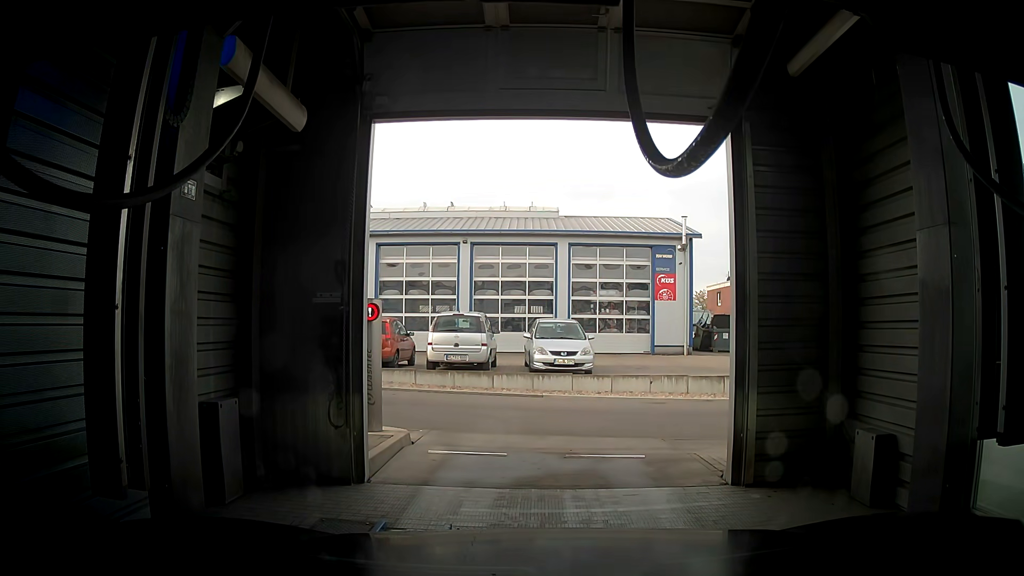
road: service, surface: asphalt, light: Day
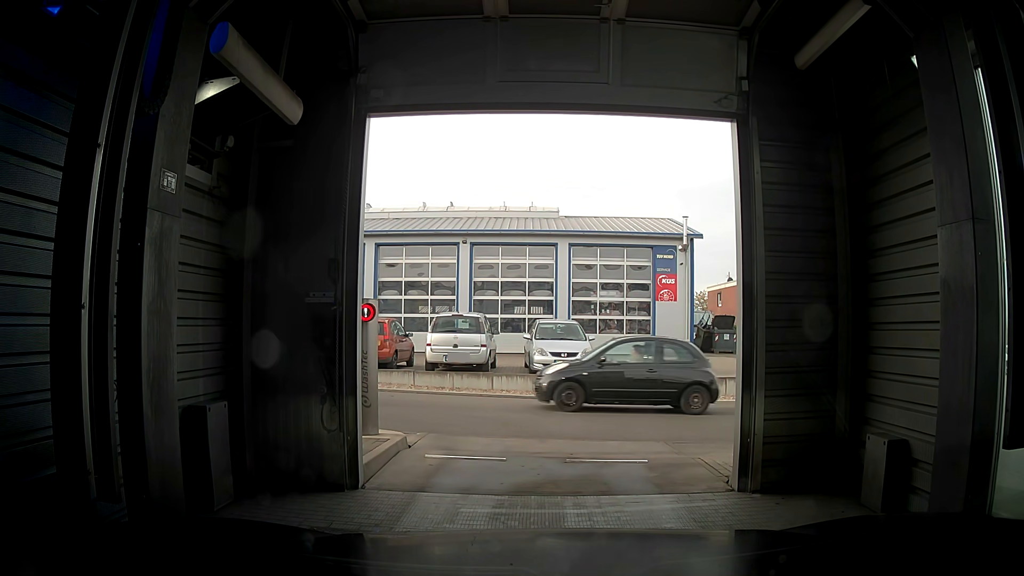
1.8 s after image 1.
(0.0, +0.1) m; 0°
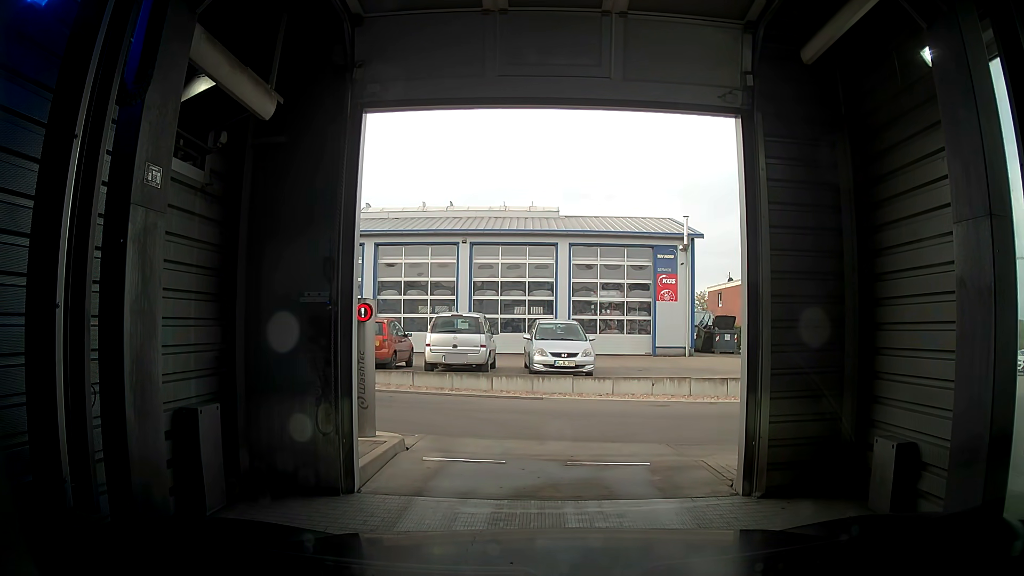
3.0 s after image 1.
(0.0, +0.1) m; 0°
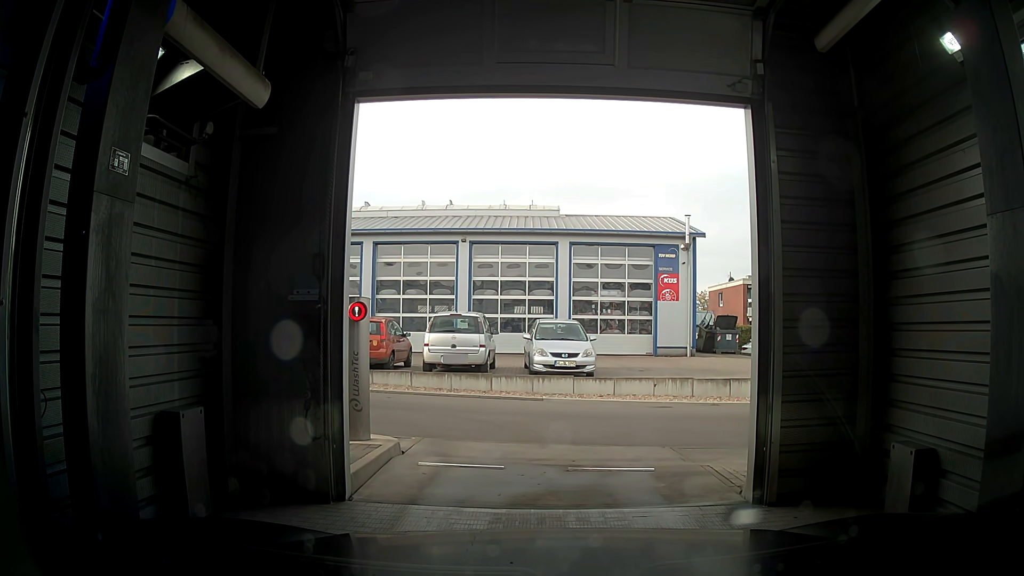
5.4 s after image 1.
(0.0, +0.1) m; 0°
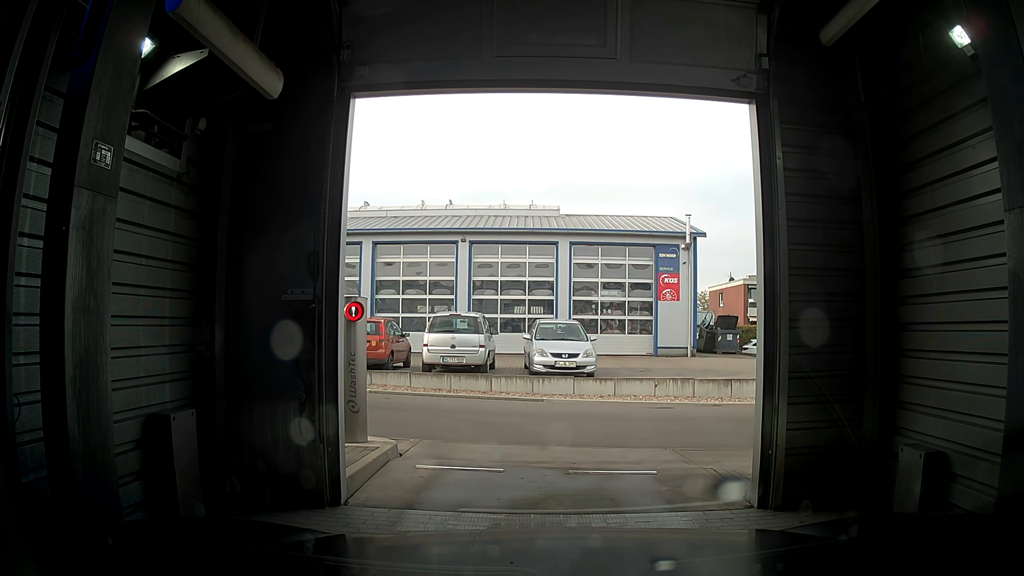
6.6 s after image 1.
(0.0, +0.1) m; 0°
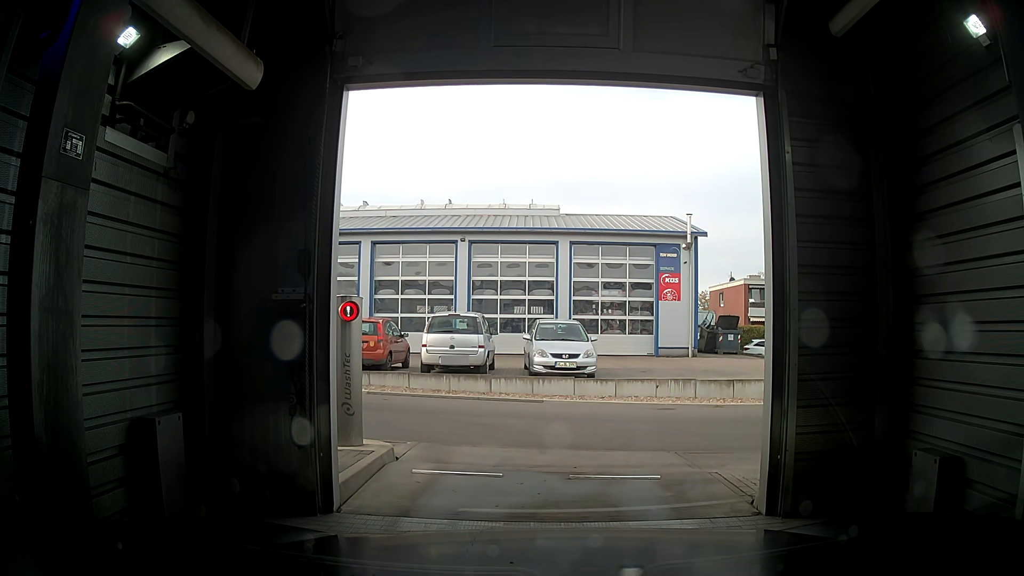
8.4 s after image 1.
(0.0, +0.1) m; 0°
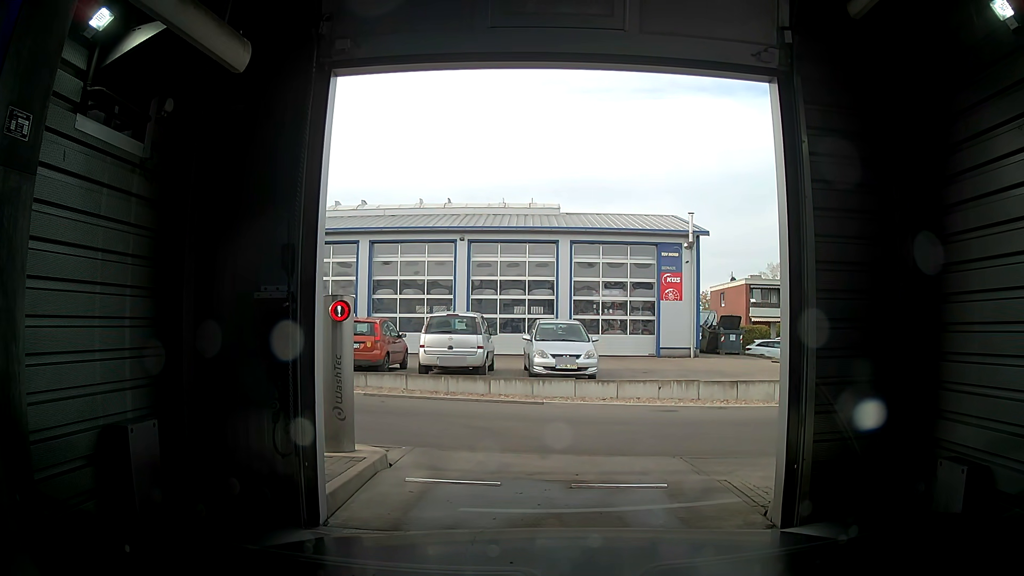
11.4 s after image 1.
(0.0, +0.2) m; 0°
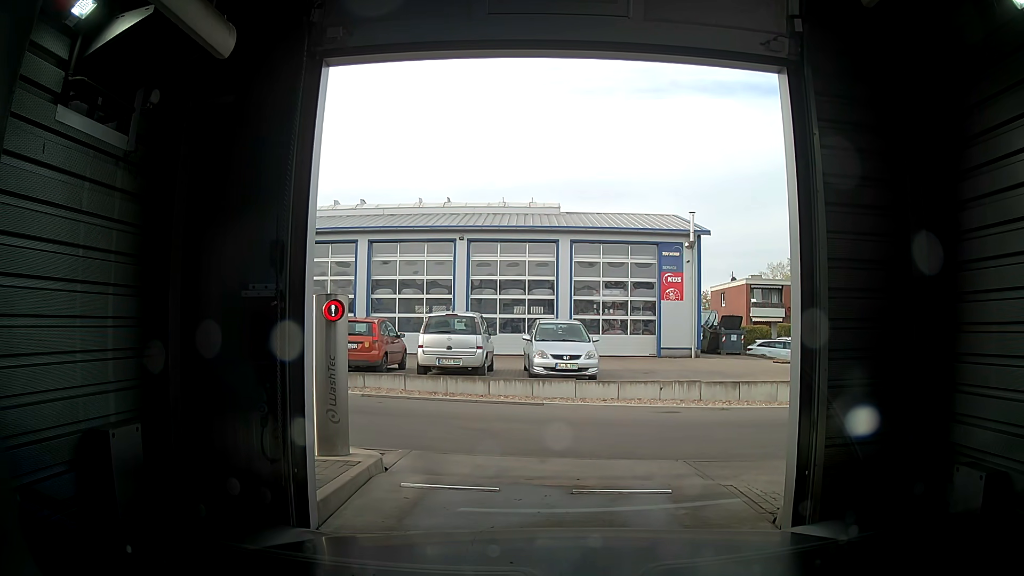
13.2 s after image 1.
(0.0, +0.1) m; 0°
